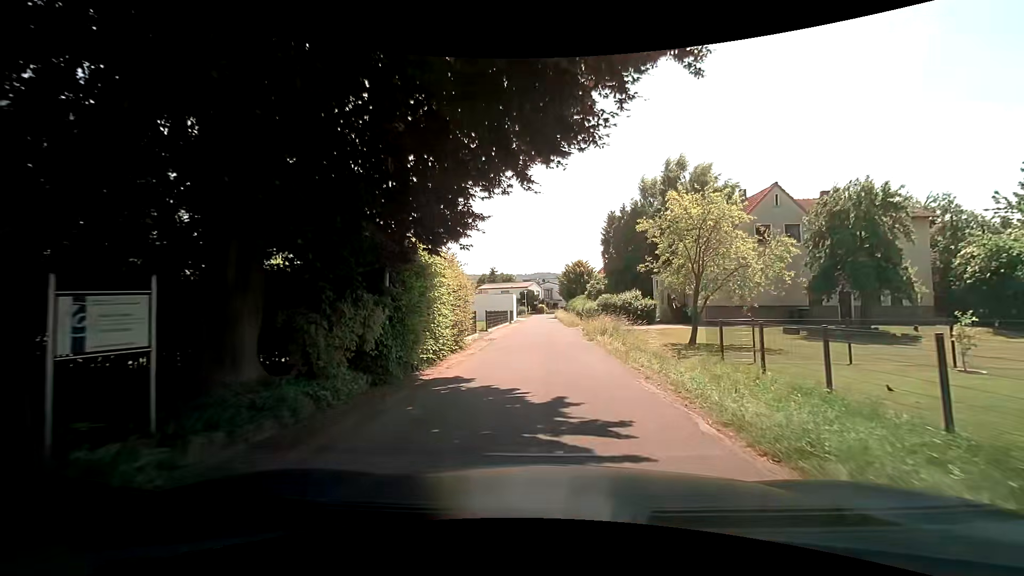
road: residential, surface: asphalt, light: Day
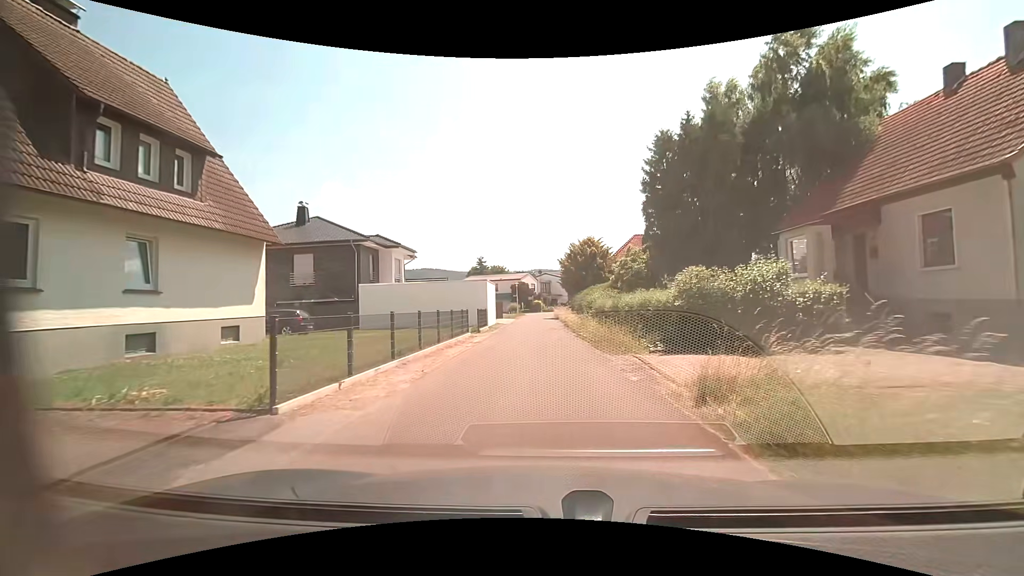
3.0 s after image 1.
(-0.2, +21.7) m; 0°
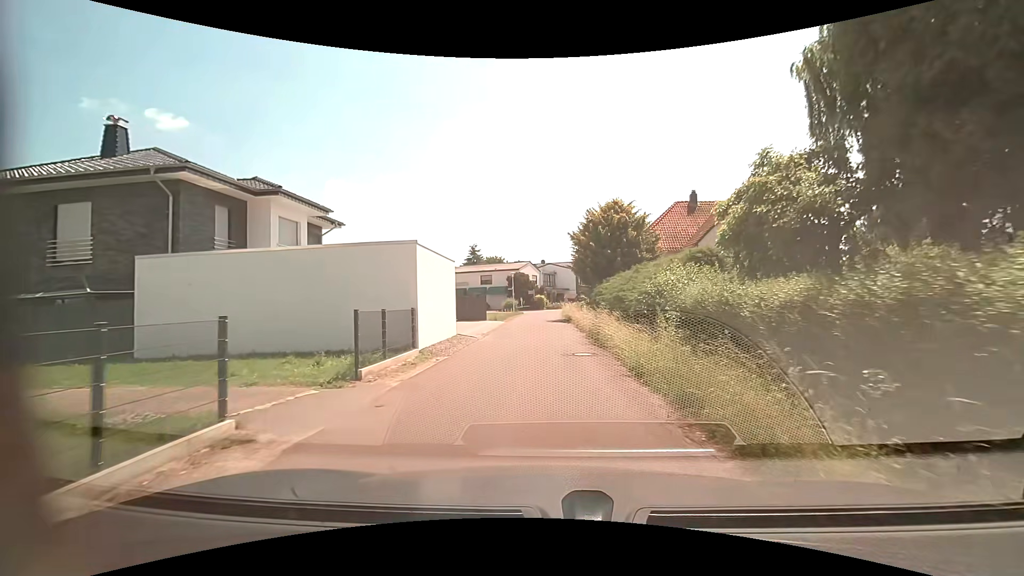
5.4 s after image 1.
(-0.2, +17.5) m; 0°
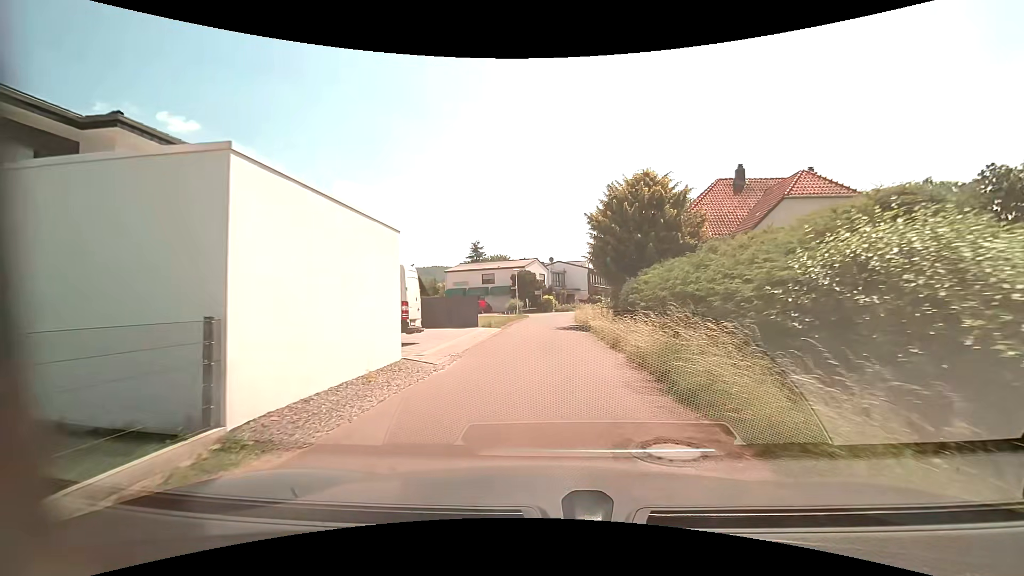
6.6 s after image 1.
(-0.1, +8.3) m; -1°
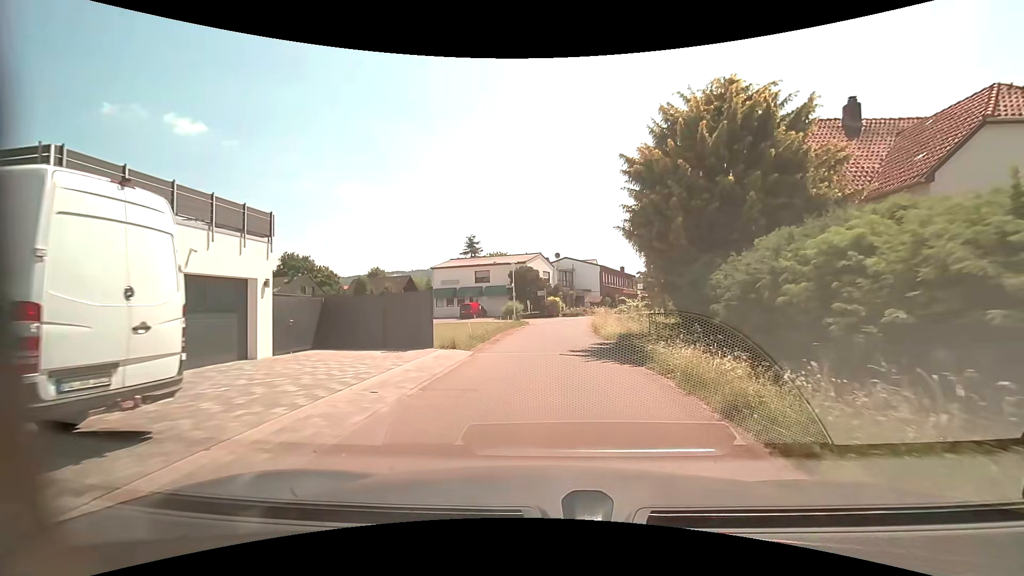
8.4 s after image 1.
(-0.1, +11.8) m; 0°
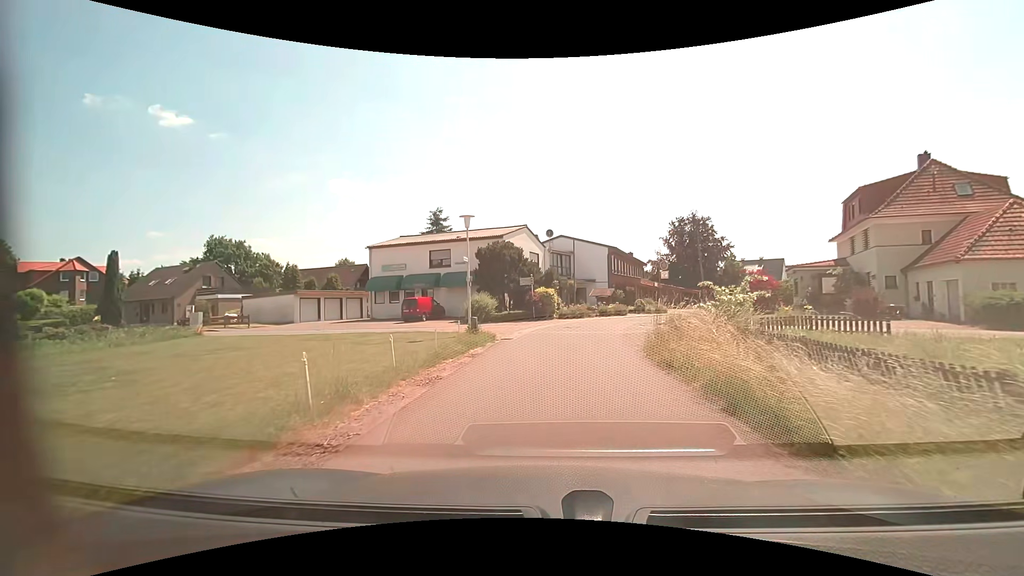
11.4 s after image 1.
(0.0, +19.8) m; +1°
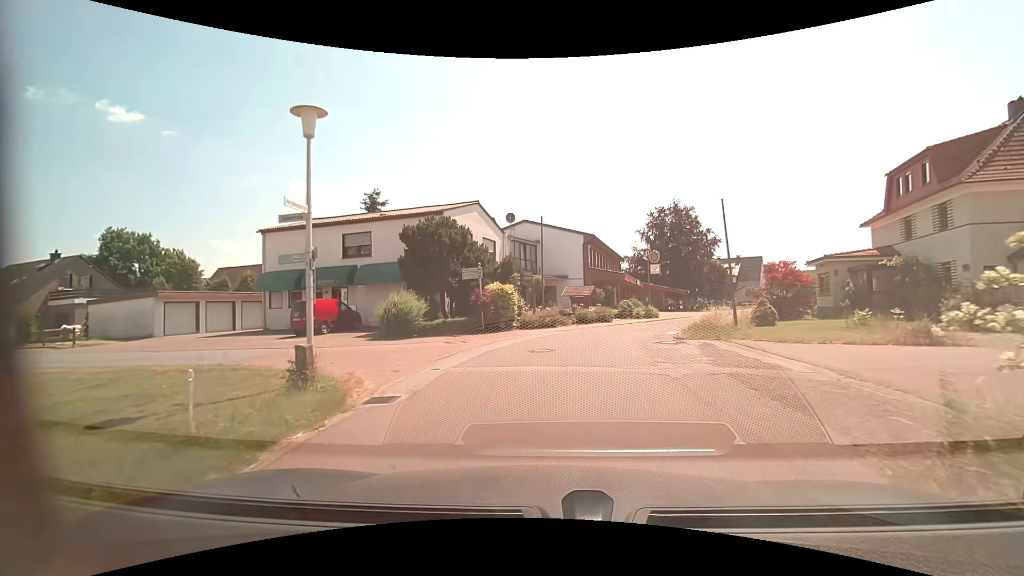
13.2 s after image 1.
(+0.3, +11.3) m; +4°
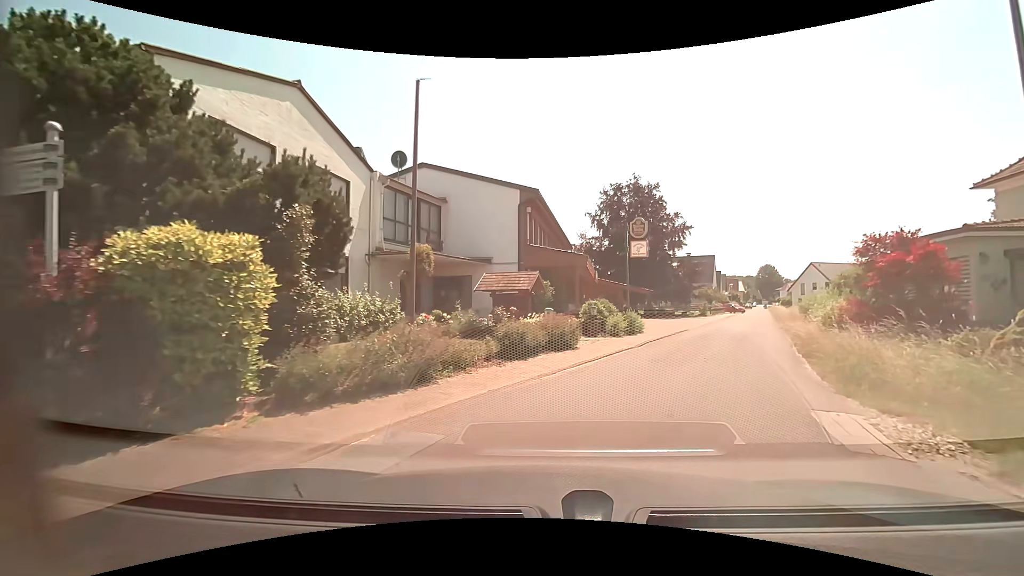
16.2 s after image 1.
(+1.0, +17.3) m; +8°
(+1, +10) (+6, +19) (+10, +28) (+14, +37) (+18, +46) (+21, +56) (+25, +65) (+29, +74) (+33, +83) (+36, +93) m
